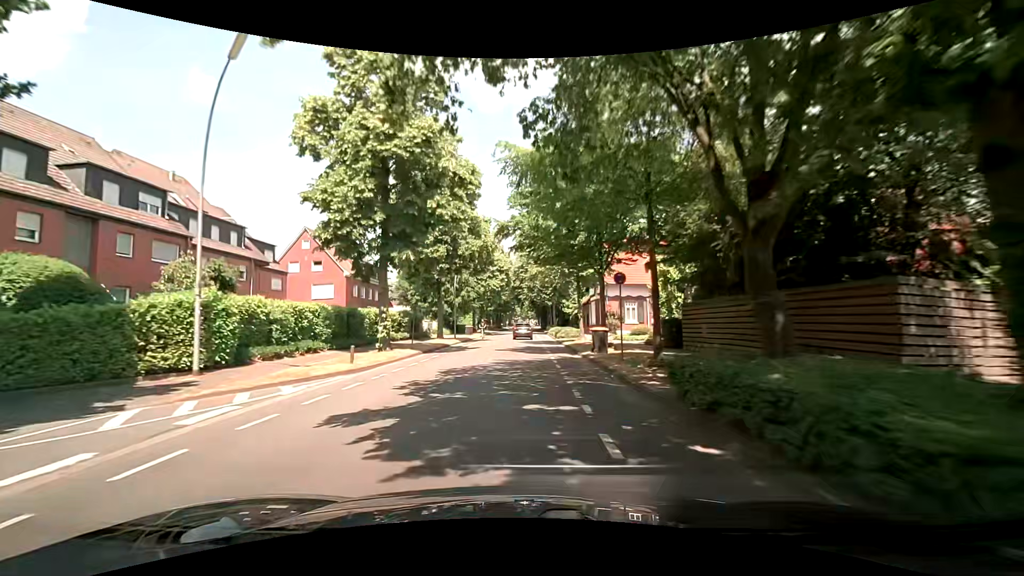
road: secondary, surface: asphalt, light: Day
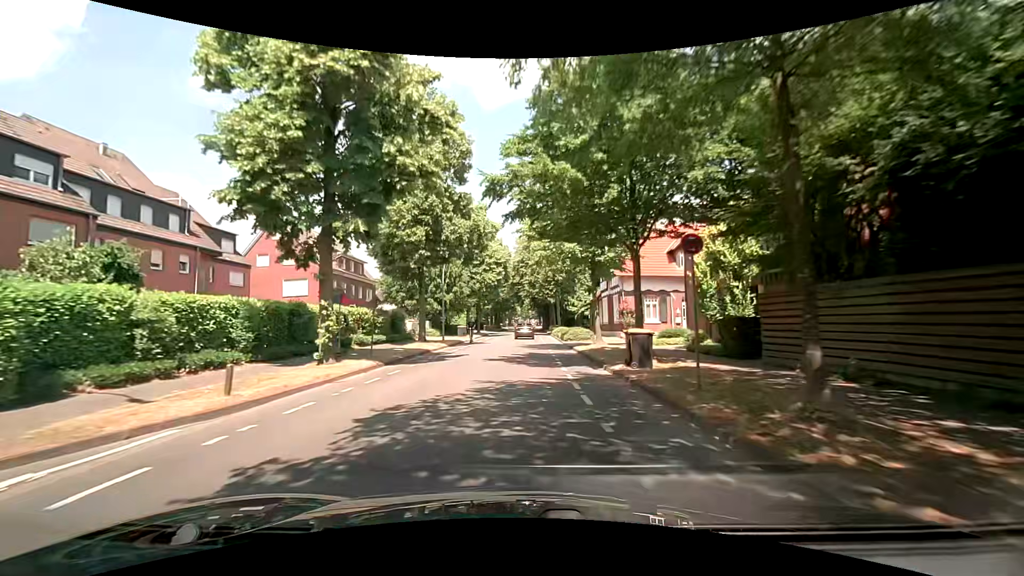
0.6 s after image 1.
(+0.1, +7.1) m; +2°
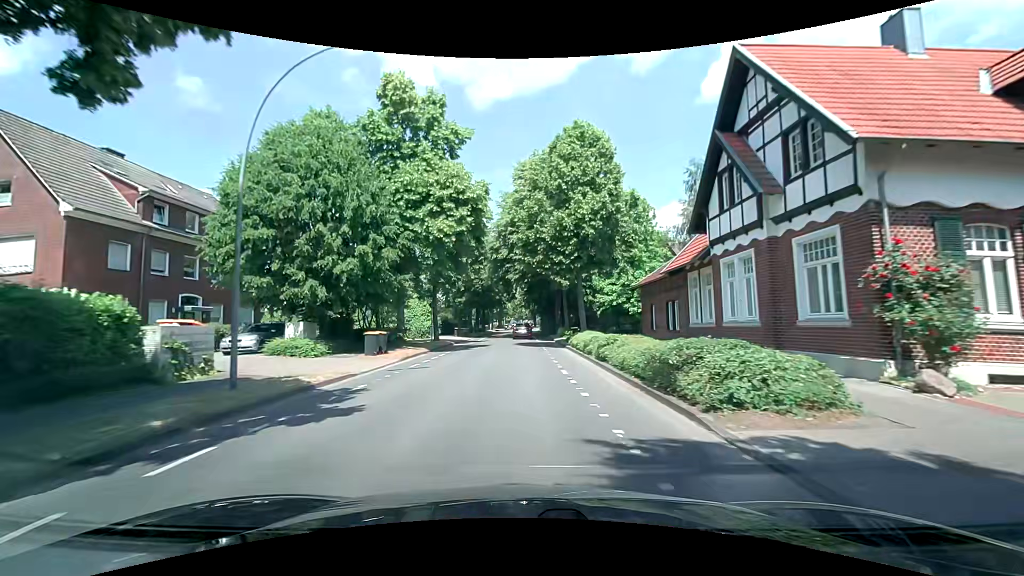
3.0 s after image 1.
(-0.7, +27.9) m; -1°
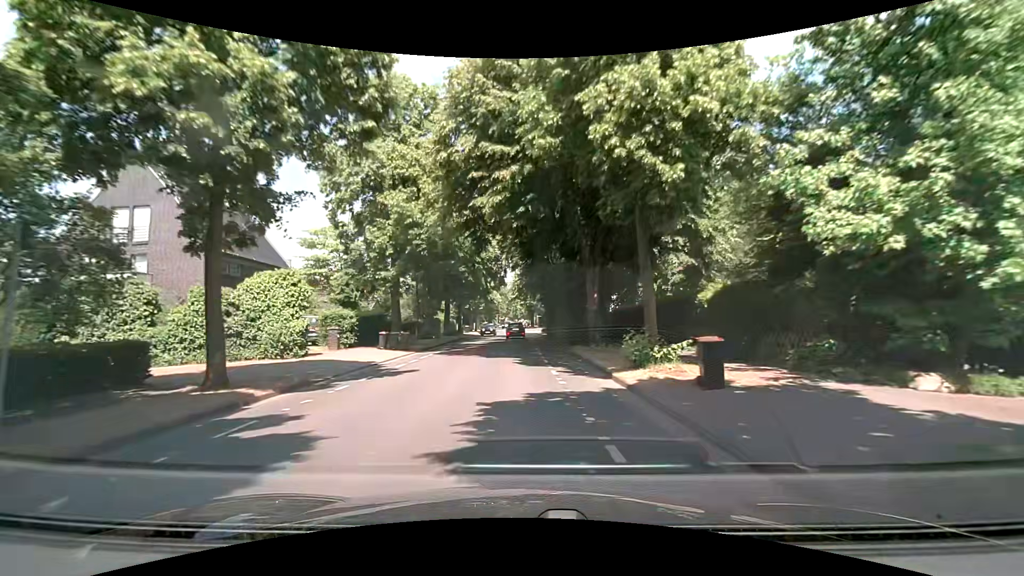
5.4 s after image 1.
(+0.2, +27.3) m; +1°
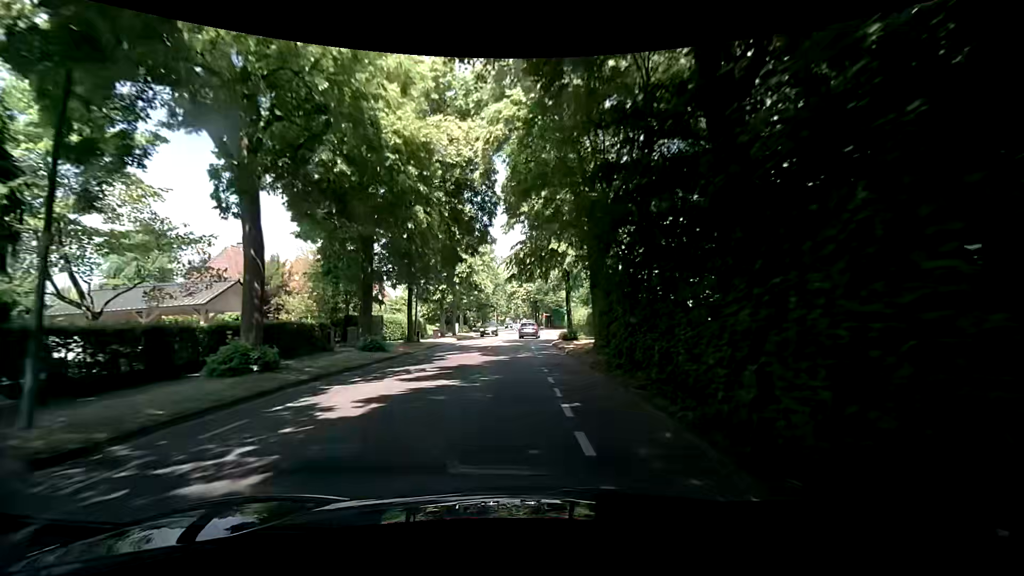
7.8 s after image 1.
(-0.1, +26.7) m; -1°
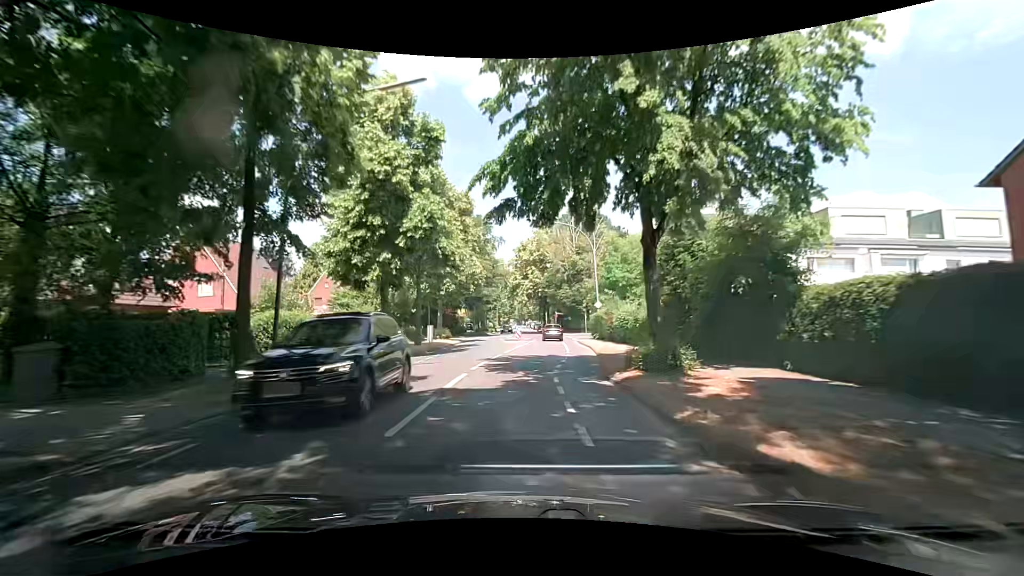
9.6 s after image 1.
(0.0, +20.1) m; 0°
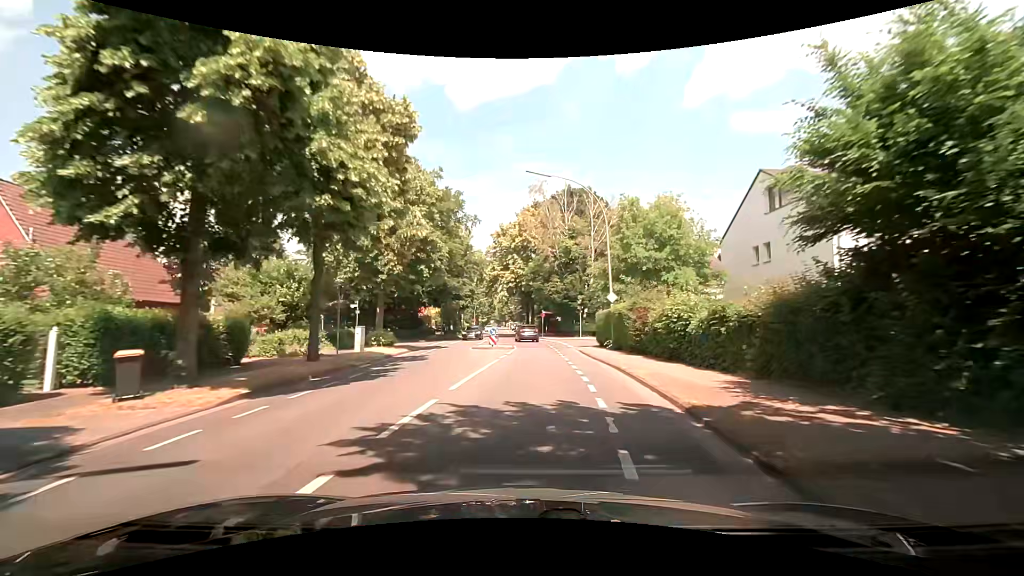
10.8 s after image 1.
(+0.2, +13.5) m; +2°
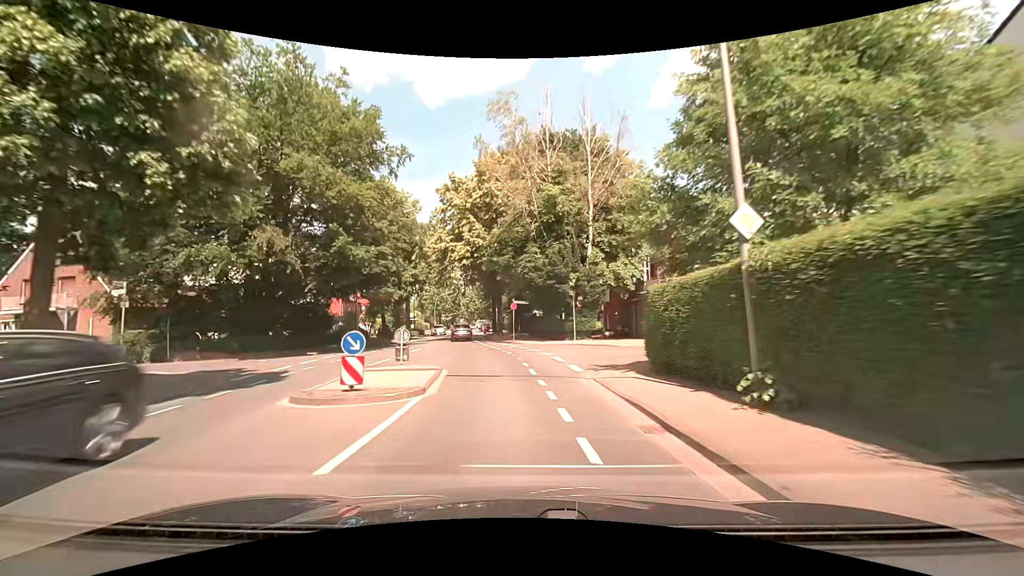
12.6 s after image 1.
(+0.8, +19.6) m; +3°
(0, +10) (-1, +20) (-3, +30) (-4, +40) (-6, +50) (-7, +60) (-8, +69) (-9, +79) (-10, +89) (-11, +99) m
